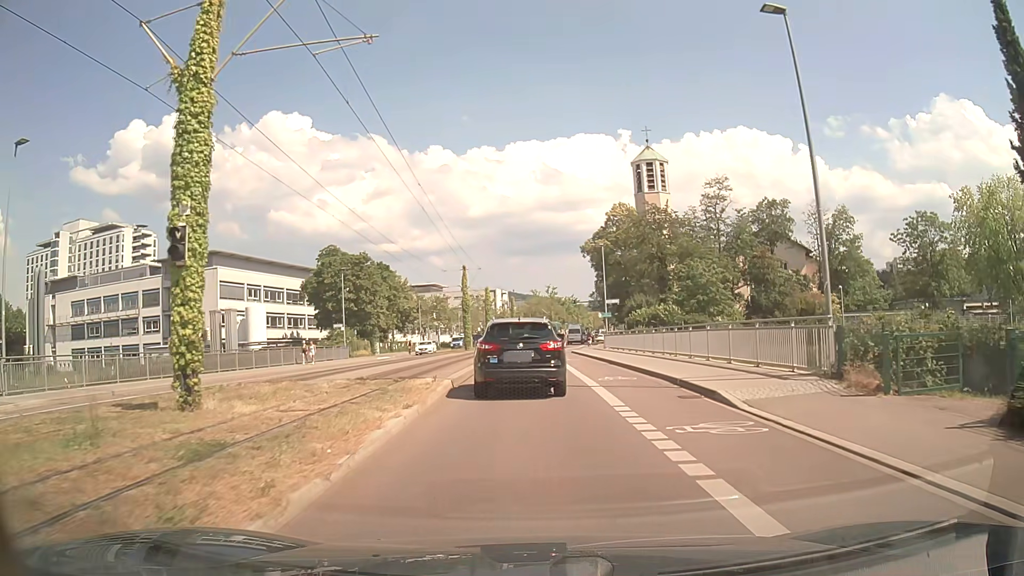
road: secondary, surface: asphalt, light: Day
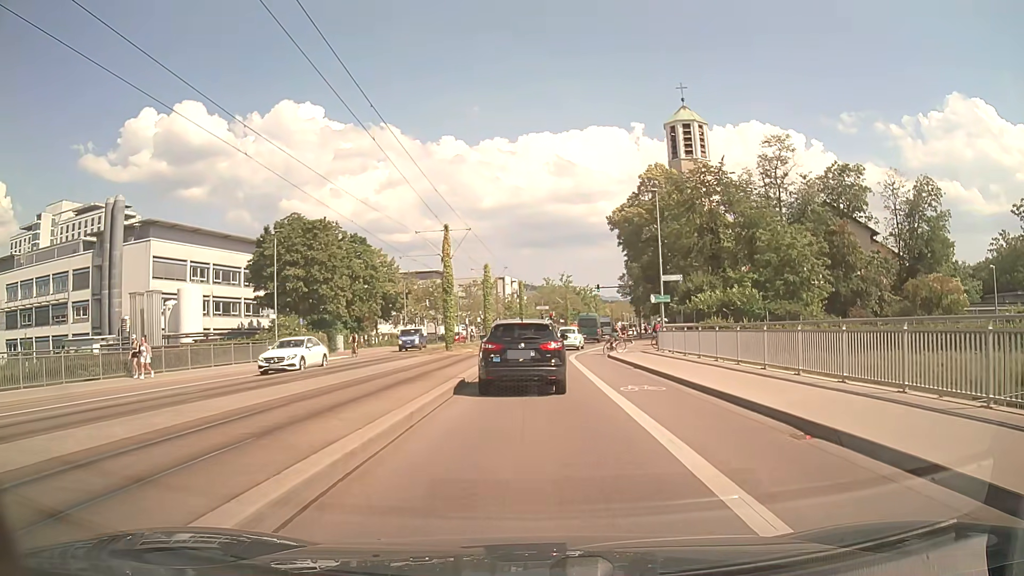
(-0.2, +19.4) m; -1°
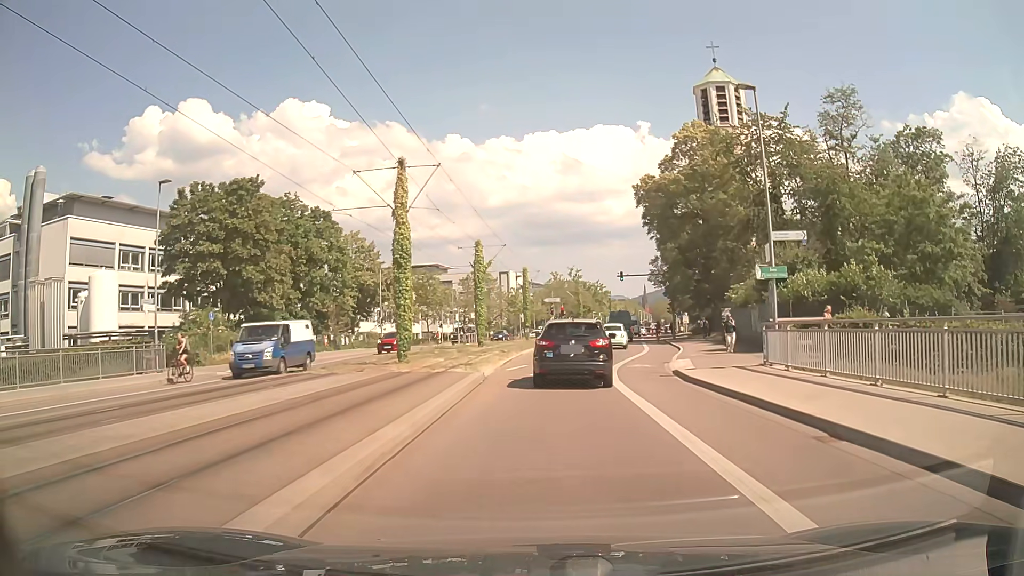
(-0.1, +15.7) m; -1°
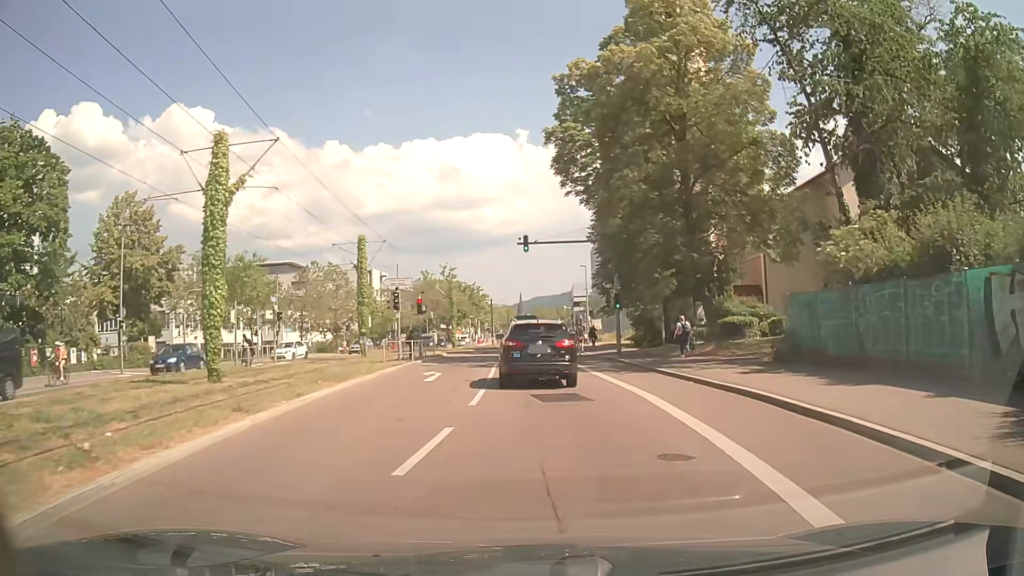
(+1.7, +27.3) m; +10°
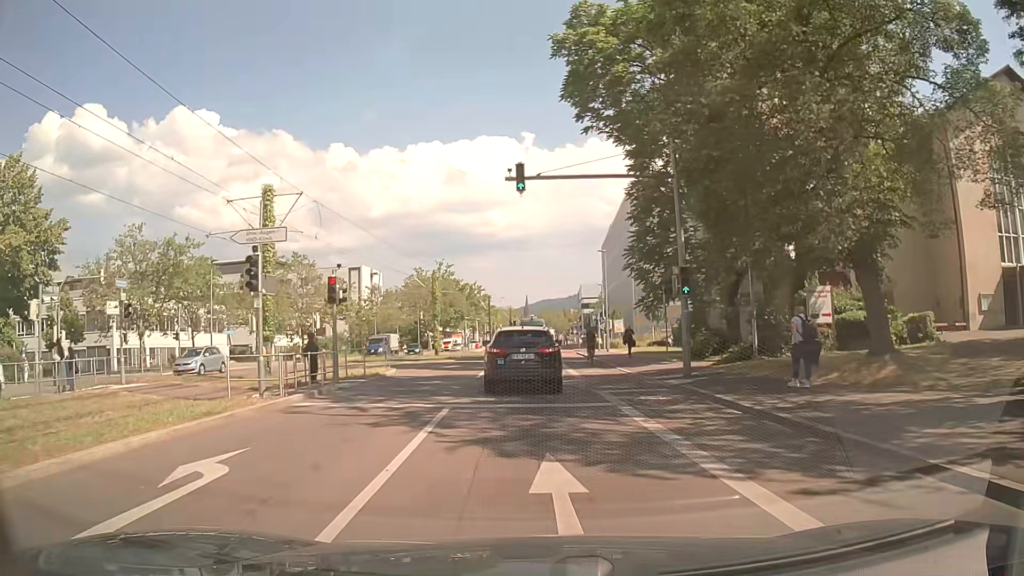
(+0.2, +15.6) m; -1°
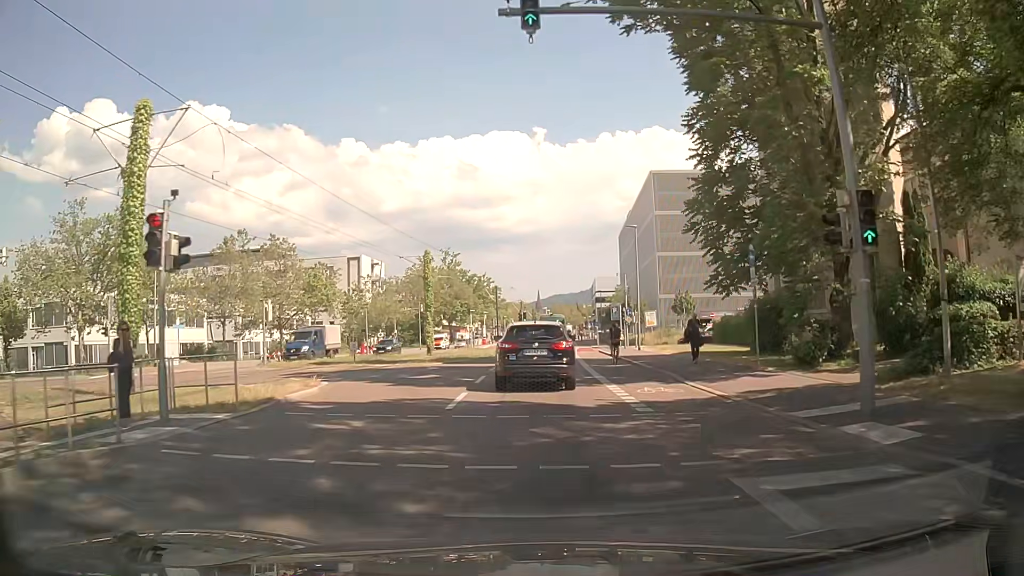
(-0.1, +10.5) m; -1°
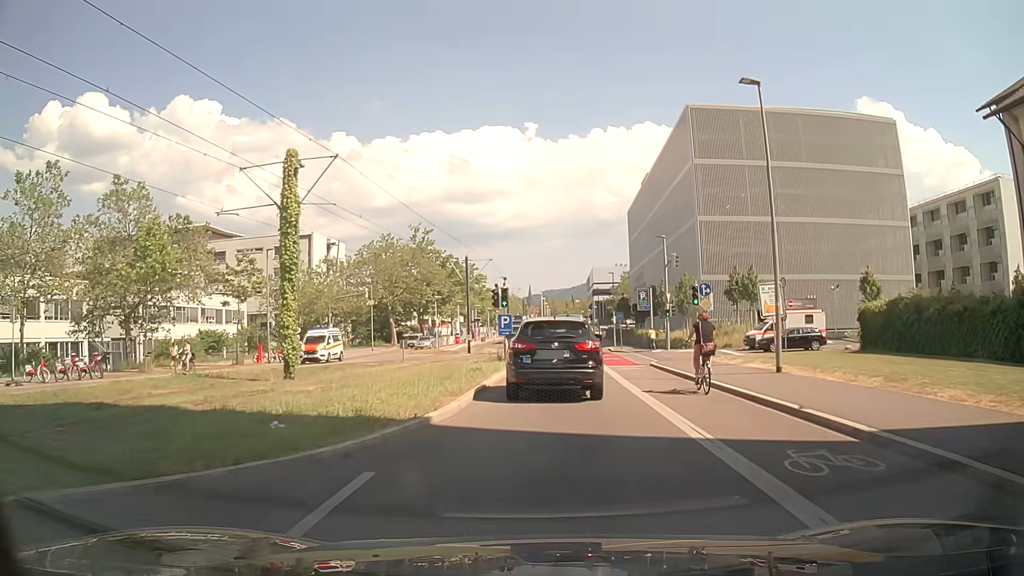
(+0.2, +26.6) m; +1°
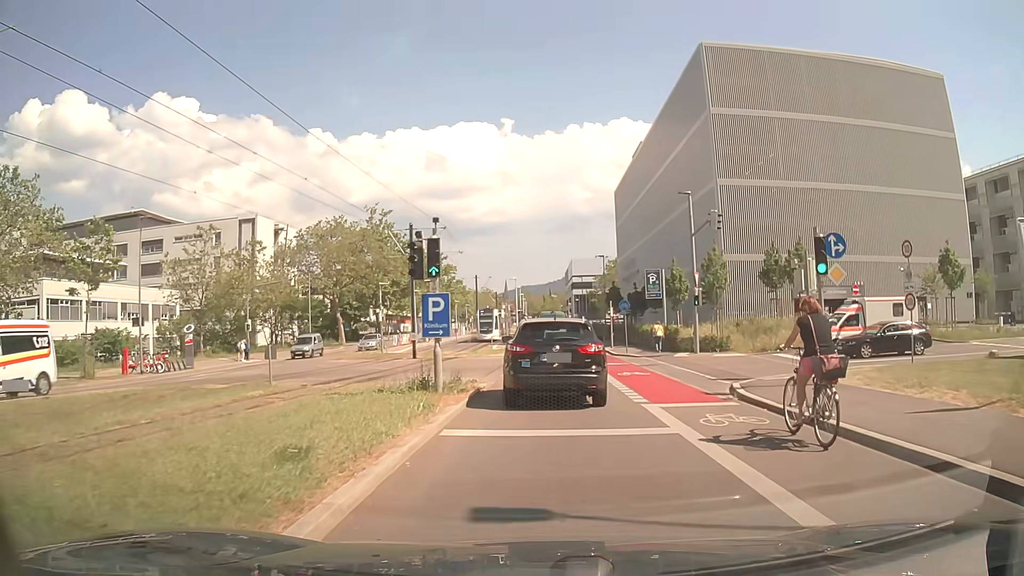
(+0.1, +14.7) m; +2°
(0, +10) (0, +20) (0, +30) (+1, +40) (+1, +50) (+1, +60) (+1, +70) (+1, +80) (+1, +90) (+1, +100) m
